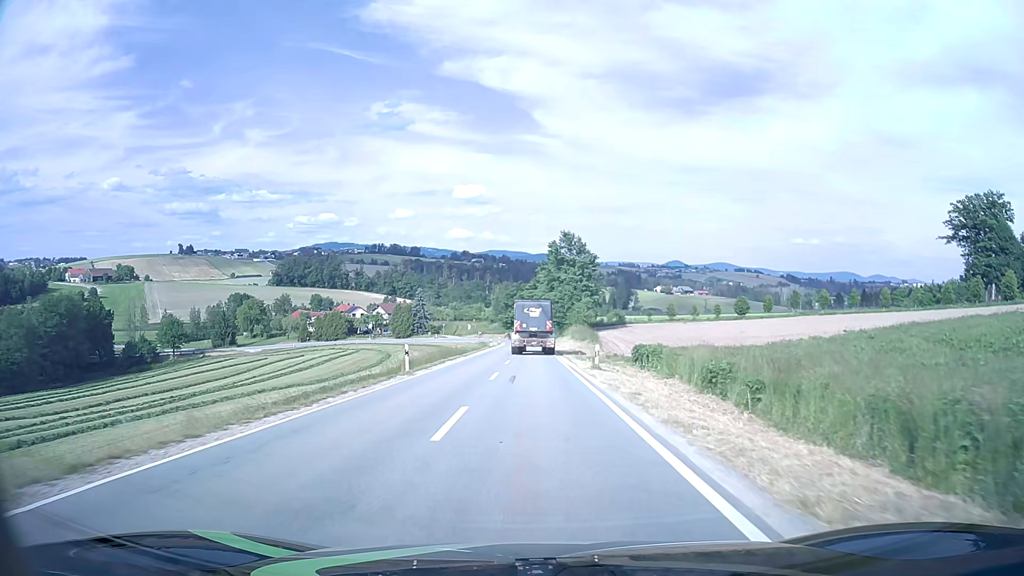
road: tertiary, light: Day
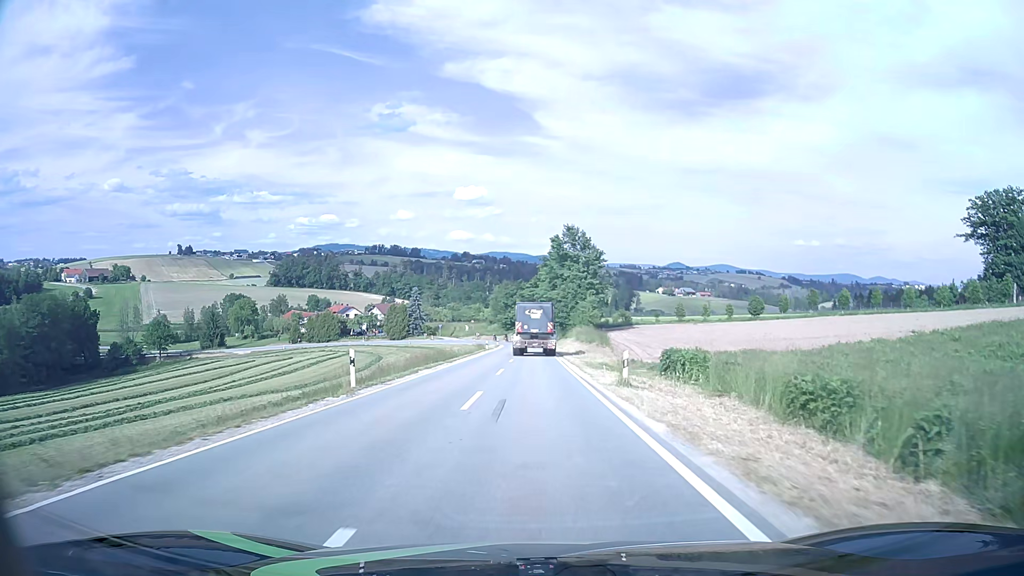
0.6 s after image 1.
(0.0, +8.0) m; 0°
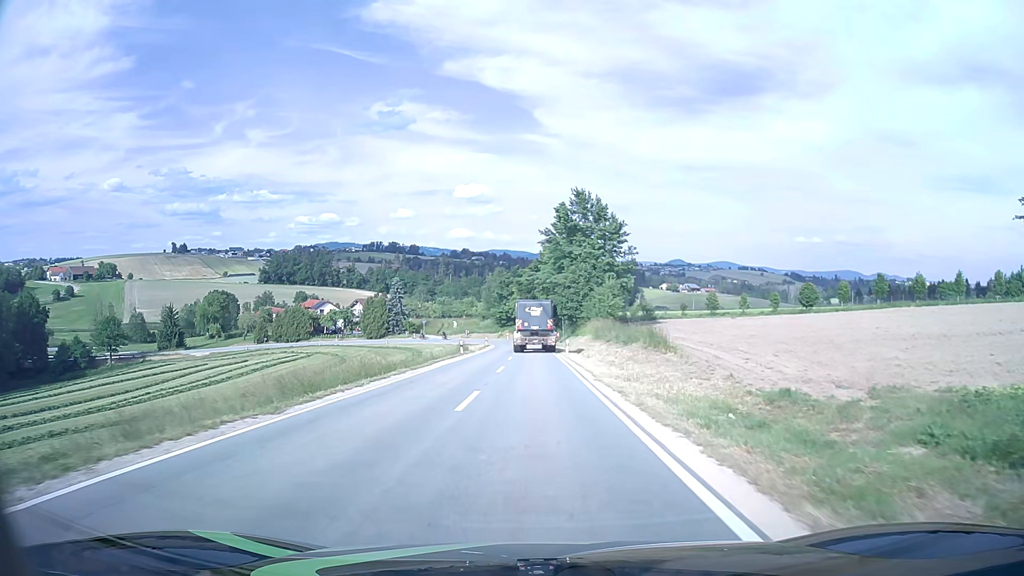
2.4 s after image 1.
(0.0, +24.4) m; 0°
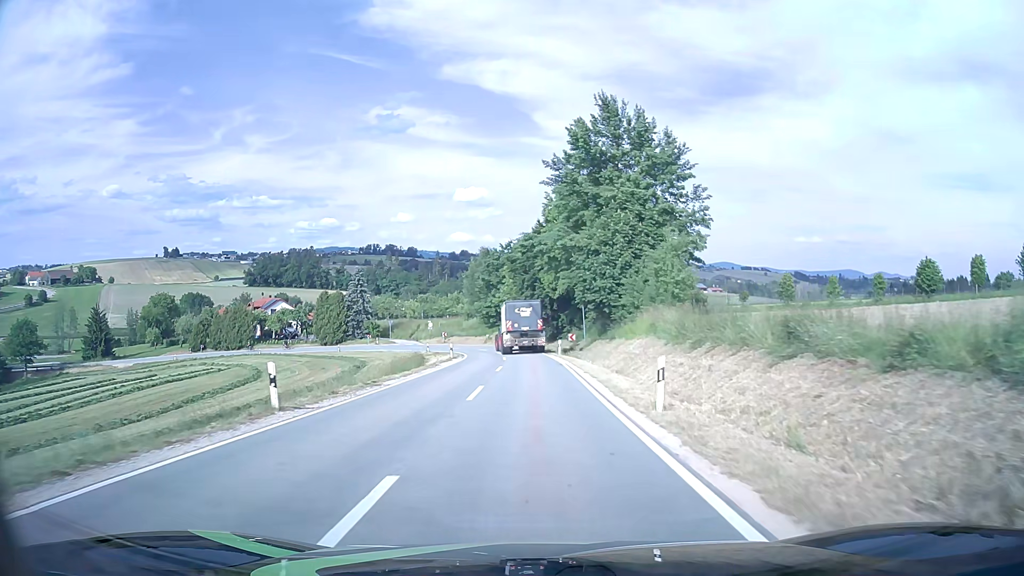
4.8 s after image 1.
(-0.1, +33.2) m; 0°
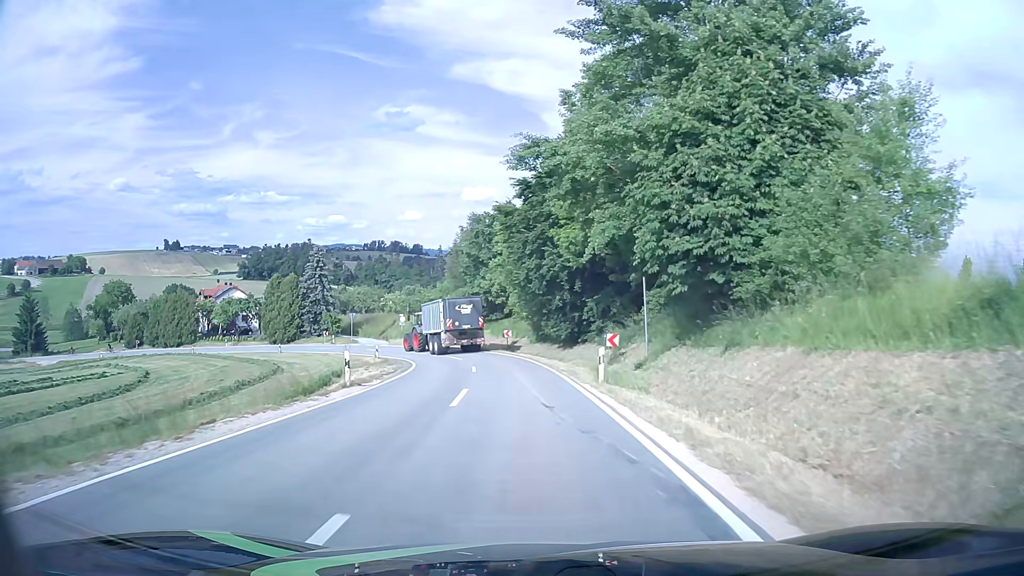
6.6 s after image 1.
(-0.1, +25.2) m; -1°
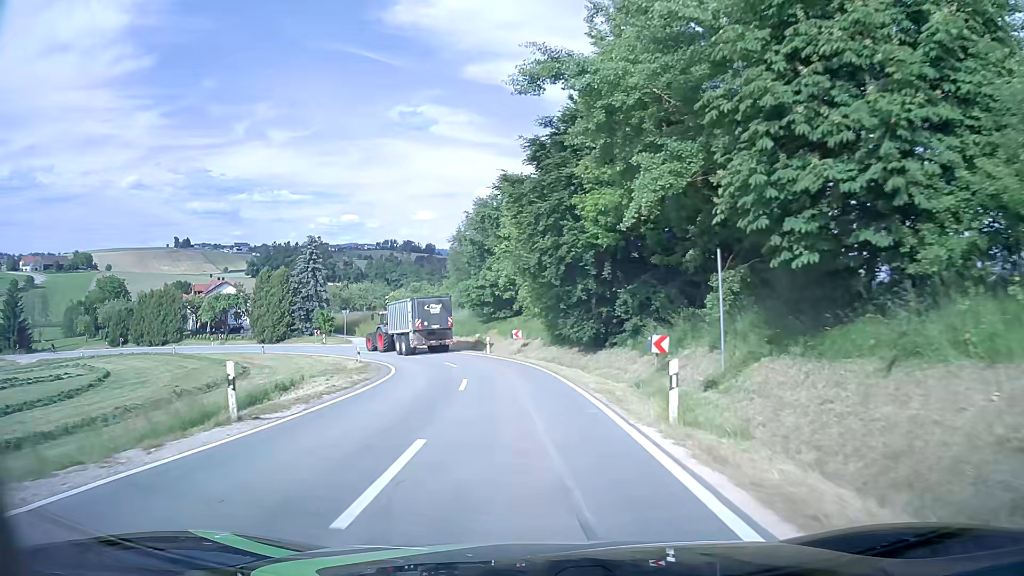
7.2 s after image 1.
(-0.1, +8.1) m; -1°
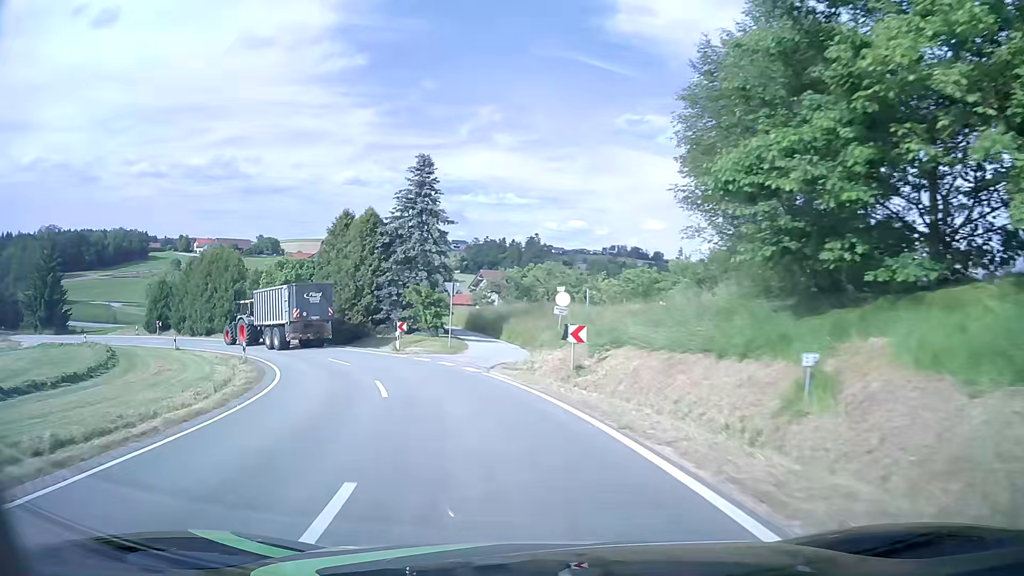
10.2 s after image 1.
(-4.3, +38.7) m; -18°
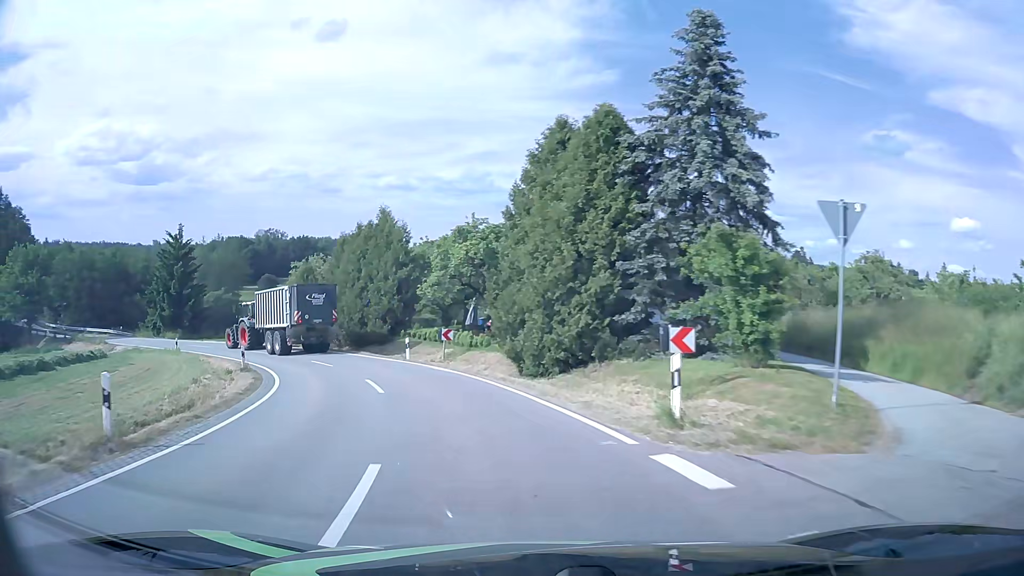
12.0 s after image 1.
(-4.5, +23.0) m; -23°
(-1, +10) (-3, +20) (-8, +29) (-13, +37) (-20, +44) (-28, +50) (-37, +55) (-45, +60) (-54, +65) (-63, +70) m
